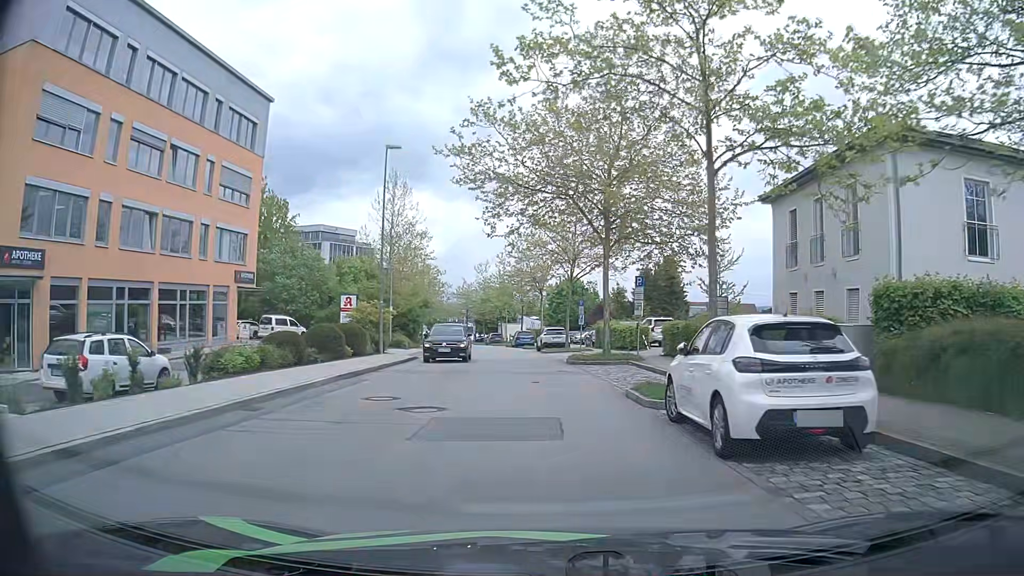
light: Day
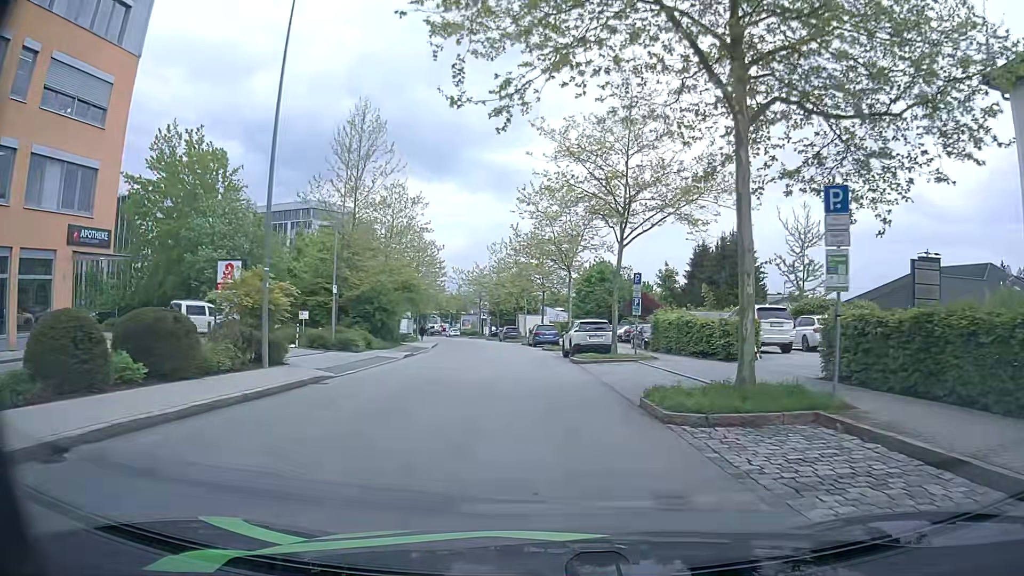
(-0.3, +16.2) m; -3°
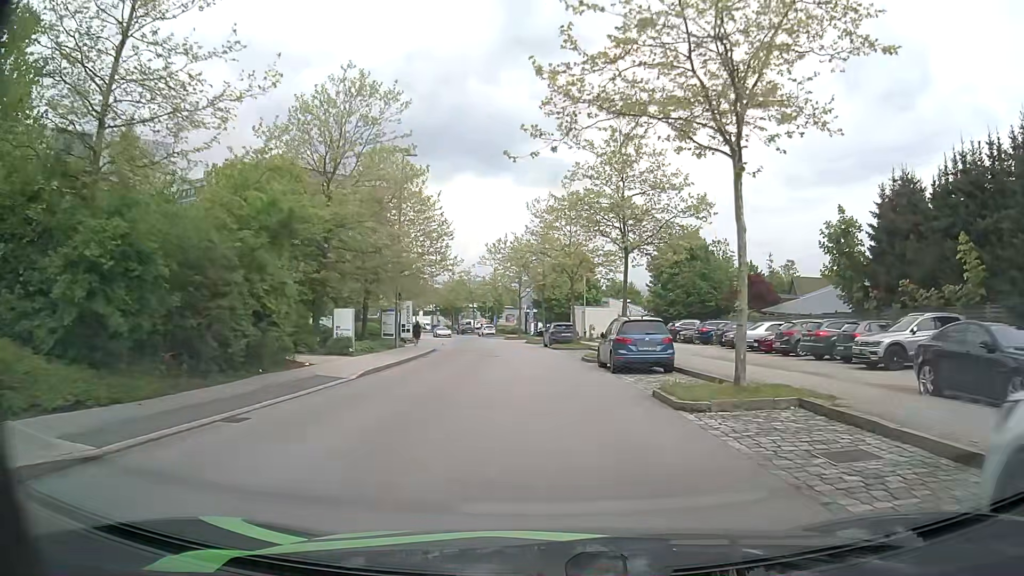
(-0.6, +26.2) m; -3°
(0, +10) (0, +20) (-1, +30) (-2, +40) (-3, +50) (-5, +60) (-7, +69) (-10, +79) (-12, +89) (-16, +98) m
